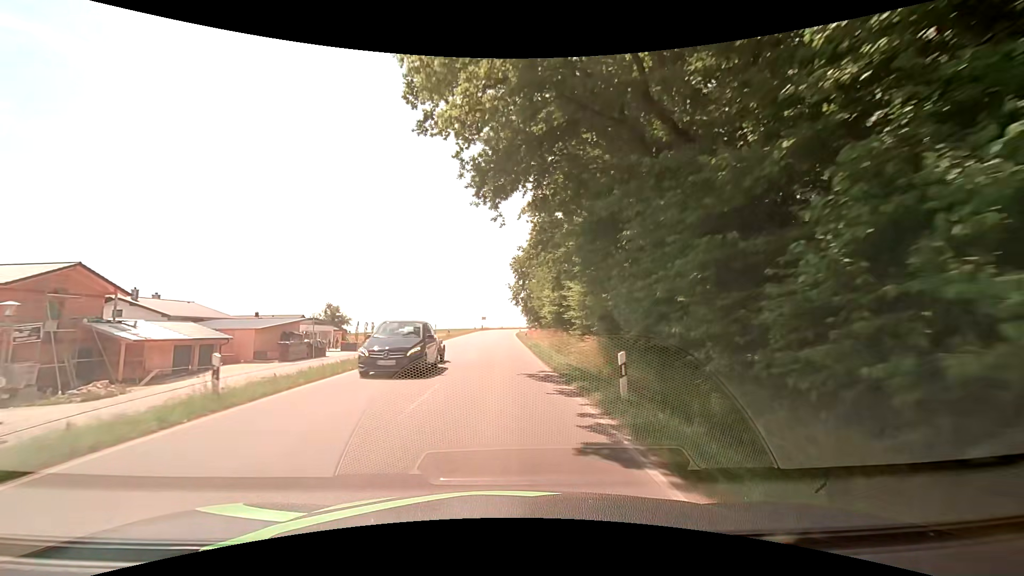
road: tertiary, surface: asphalt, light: Day
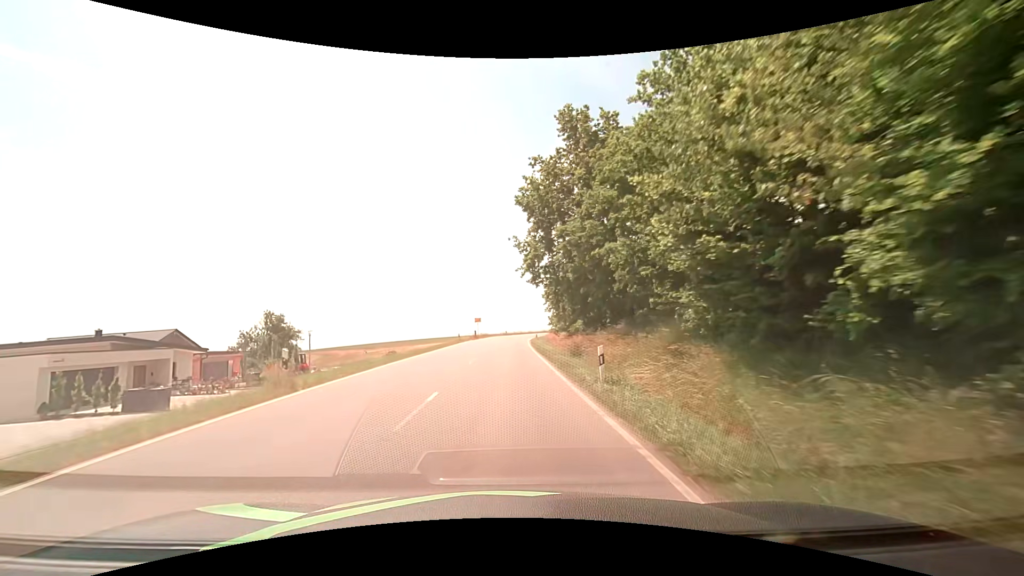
(-0.1, +37.1) m; -1°
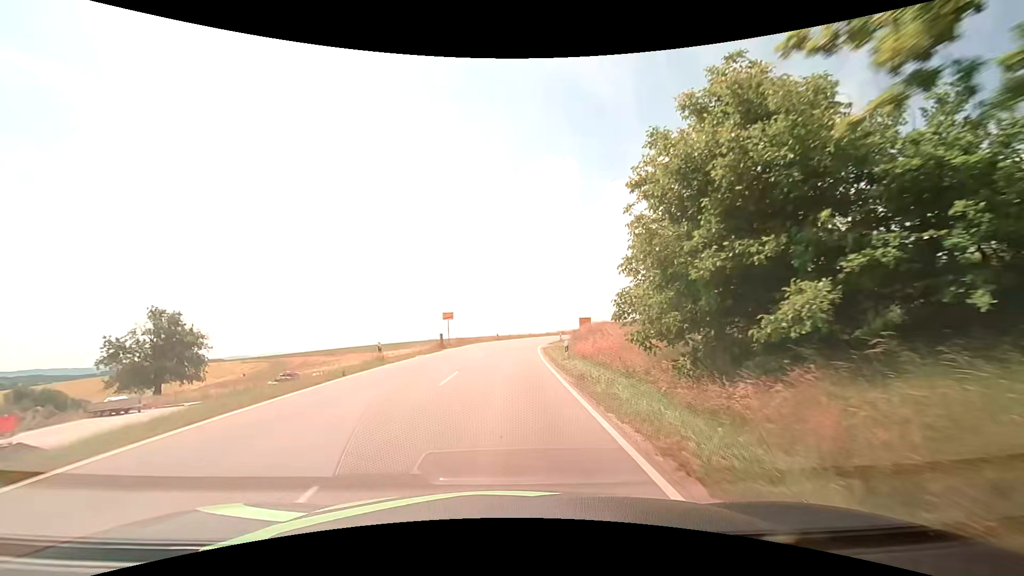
(+0.3, +30.2) m; +1°
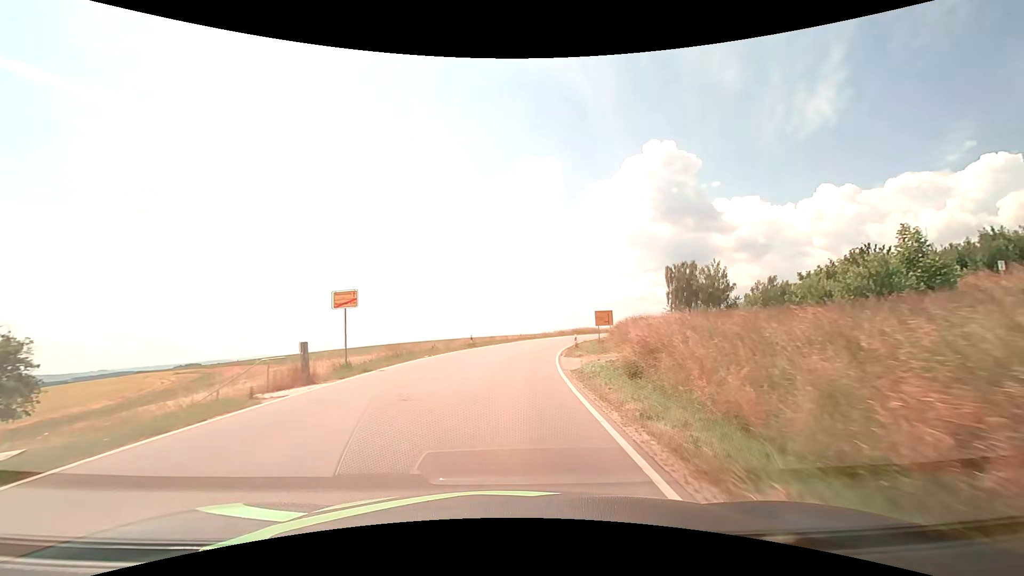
(+0.4, +24.3) m; +2°
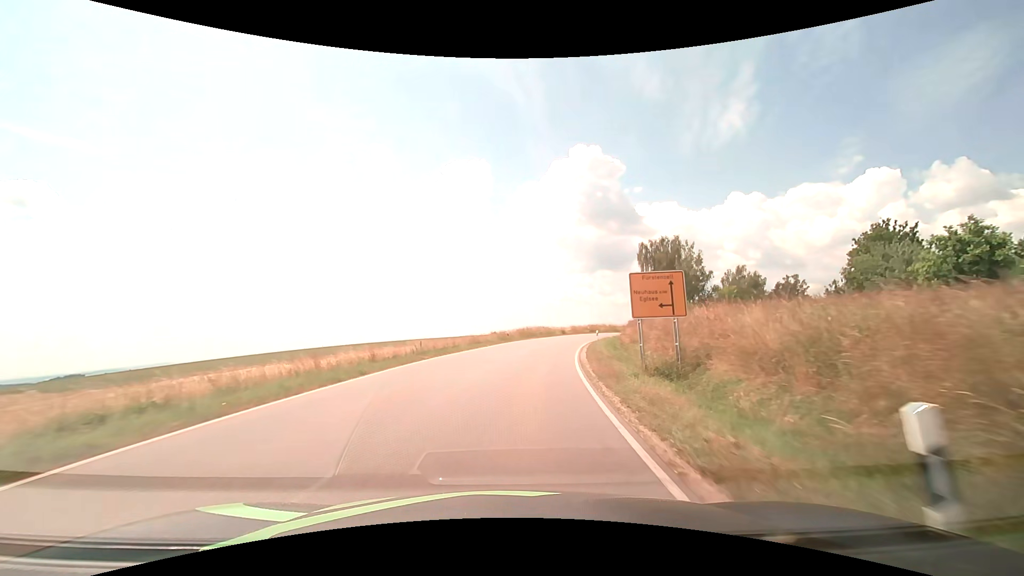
(+2.1, +34.5) m; +8°
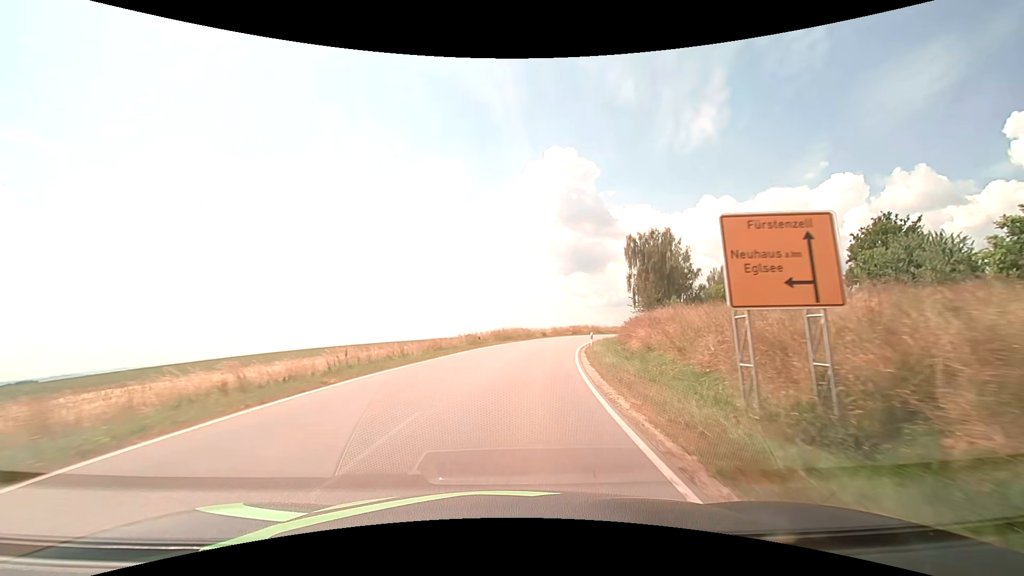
(+0.2, +8.8) m; +3°
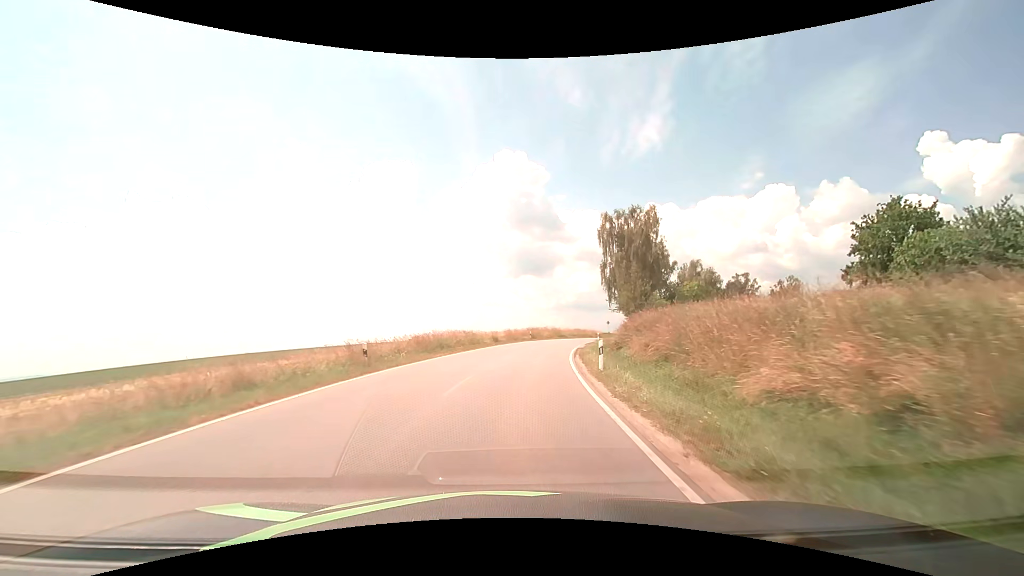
(+0.9, +17.8) m; +6°
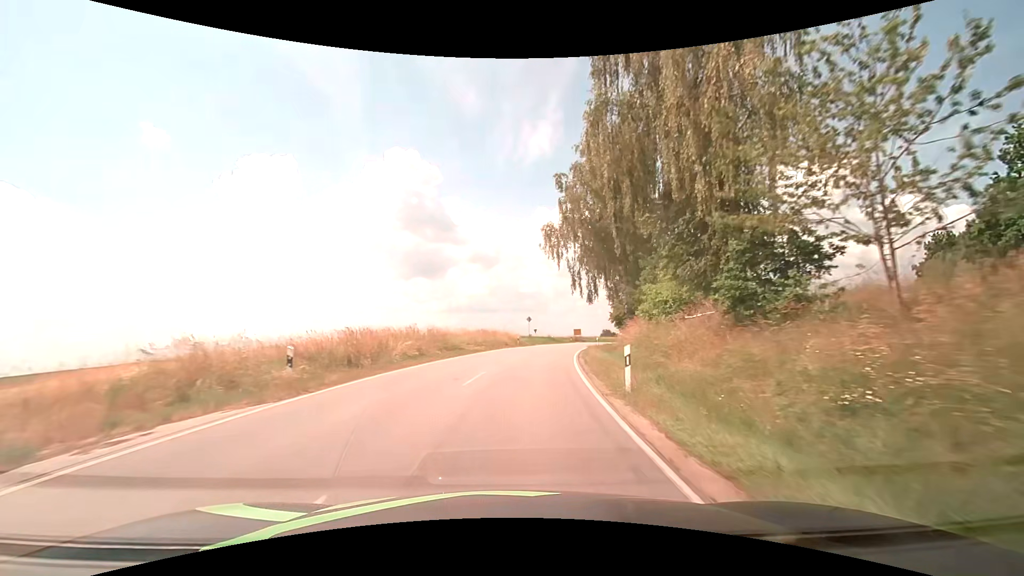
(+4.8, +44.8) m; +12°
(0, +10) (+1, +20) (+2, +30) (+4, +40) (+7, +49) (+9, +59) (+13, +68) (+17, +78) (+18, +87) (+13, +96) m
